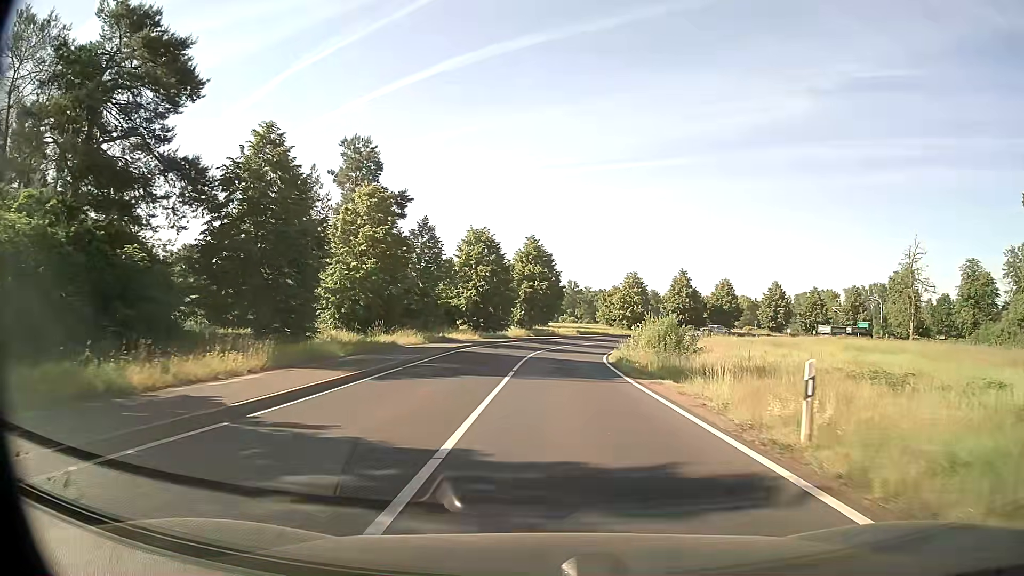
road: secondary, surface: asphalt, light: Day
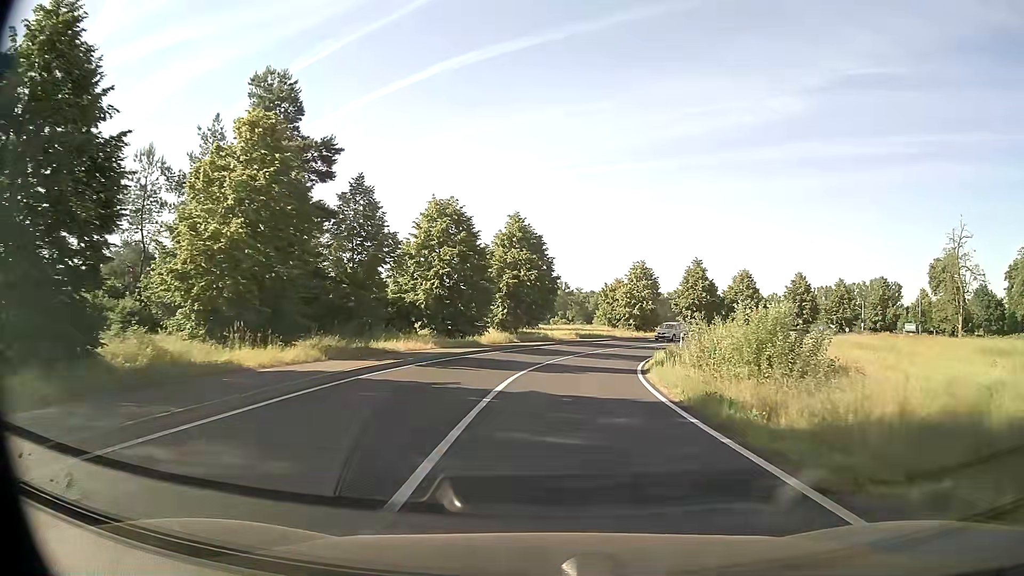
(+0.2, +16.4) m; +1°
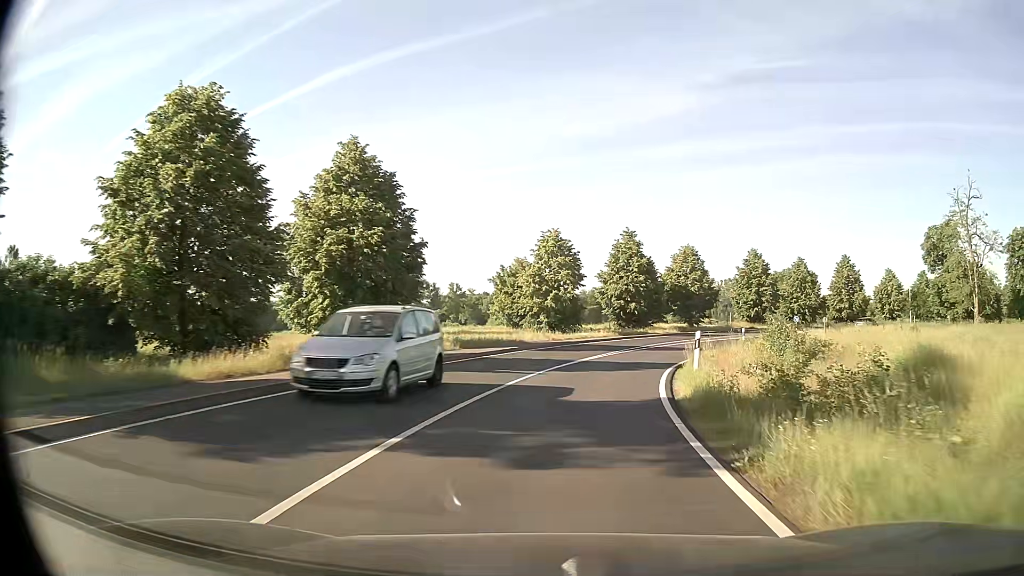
(+1.6, +24.5) m; +9°
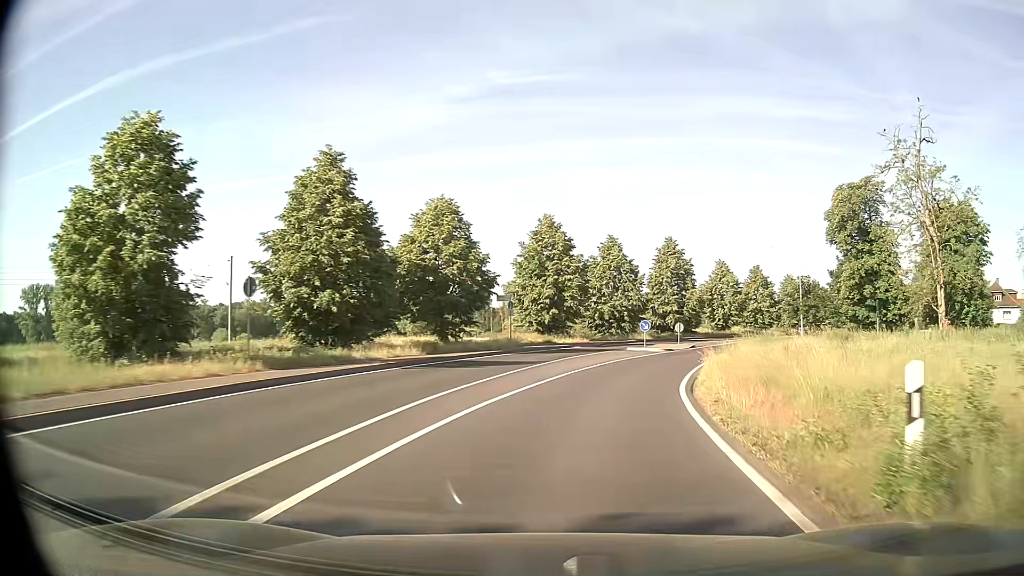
(+5.6, +31.6) m; +21°
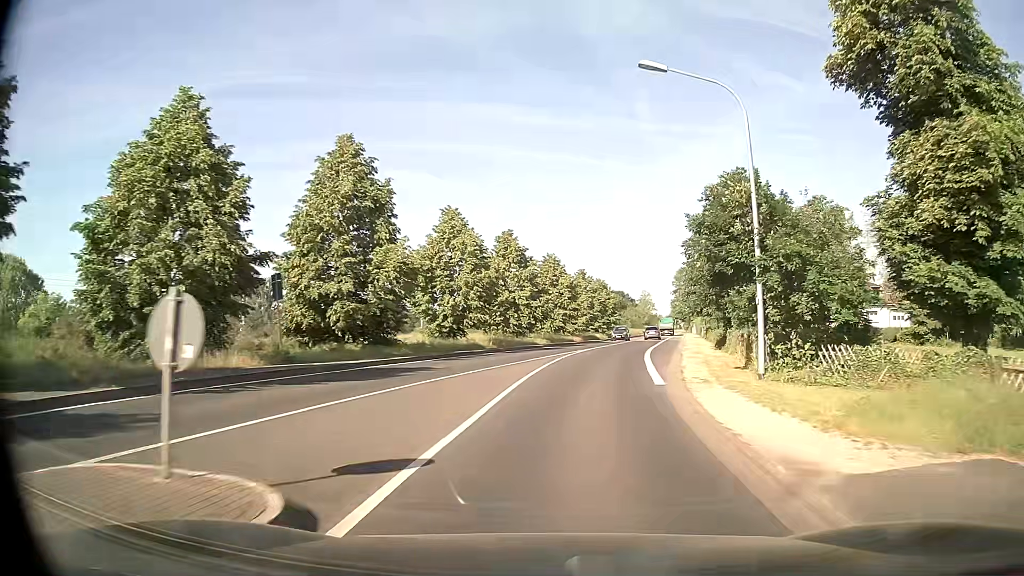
(+9.0, +38.3) m; +24°
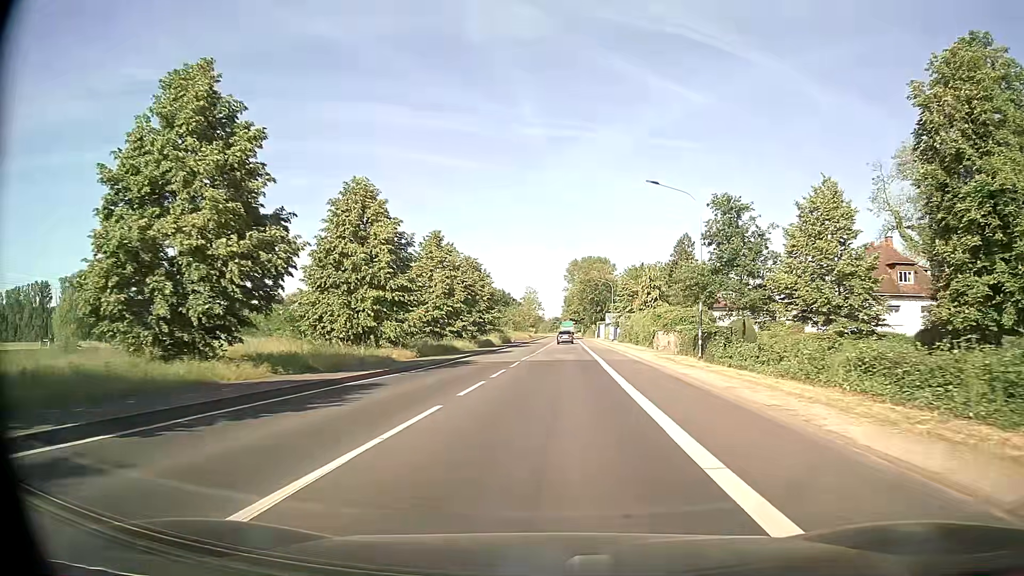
(+4.3, +39.5) m; +10°
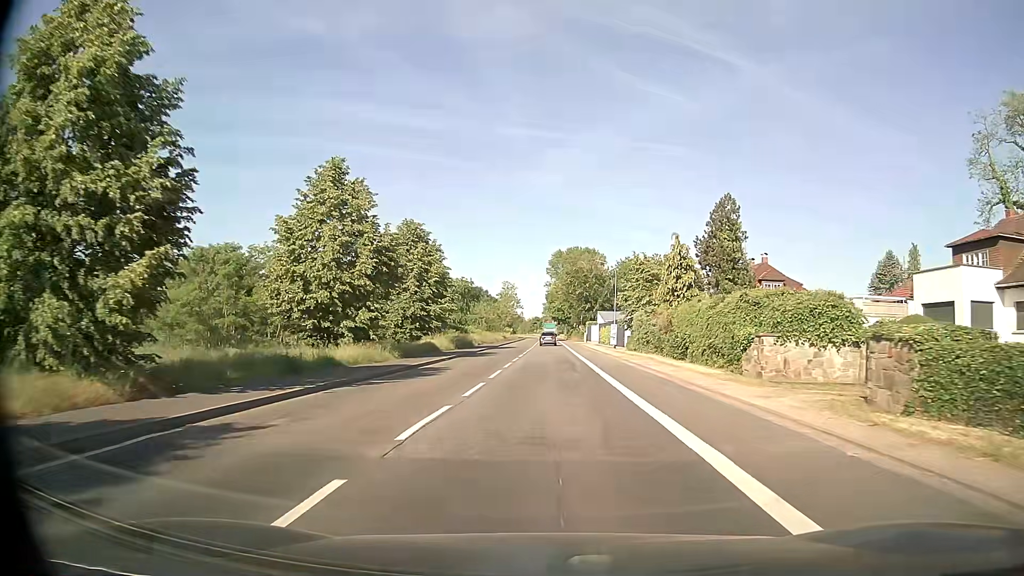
(+0.5, +24.1) m; +1°
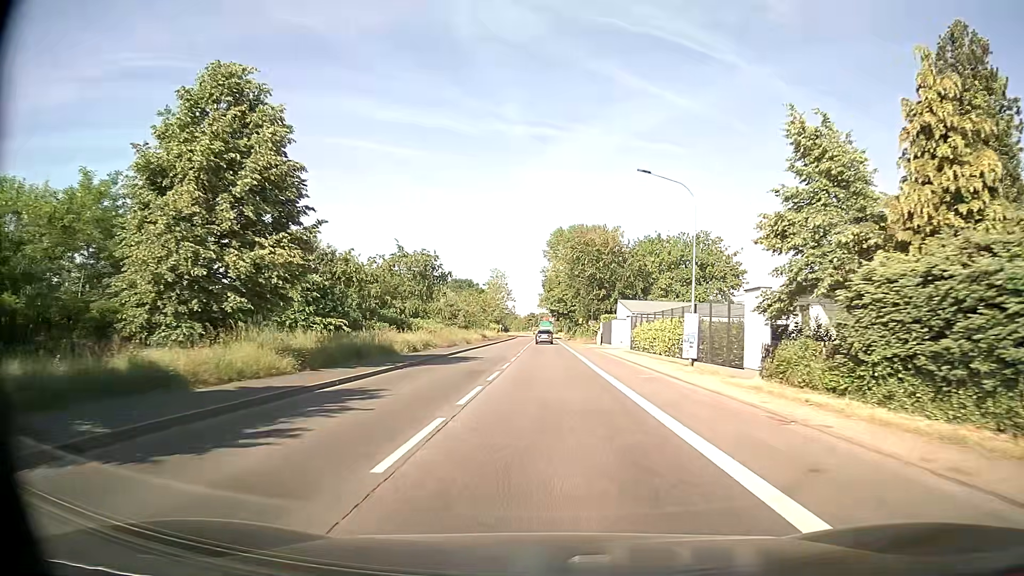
(+0.3, +32.4) m; +1°
(0, +10) (0, +20) (0, +30) (0, +40) (0, +50) (0, +60) (0, +70) (0, +80) (0, +90) (0, +100) m
